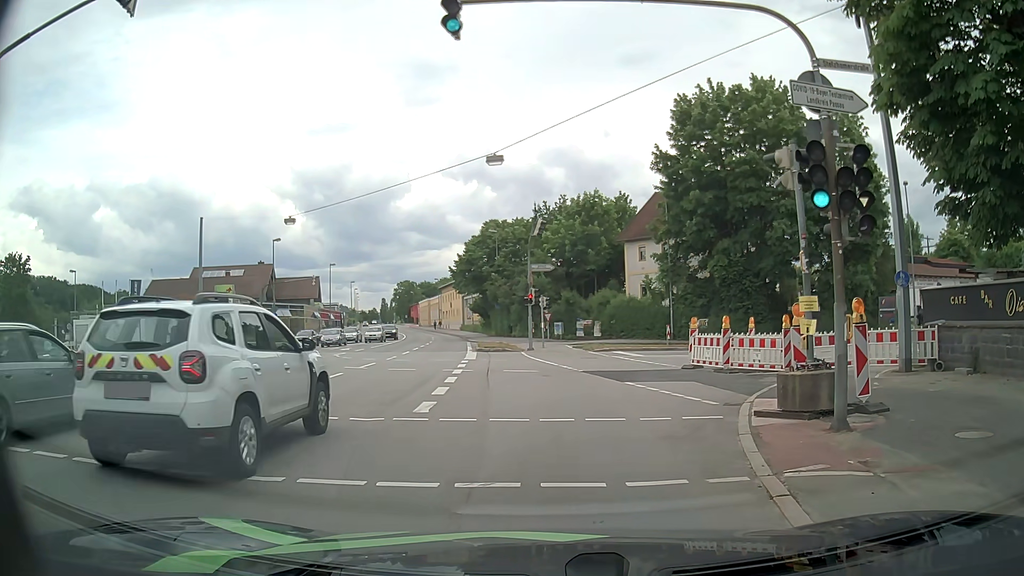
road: primary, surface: asphalt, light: Day
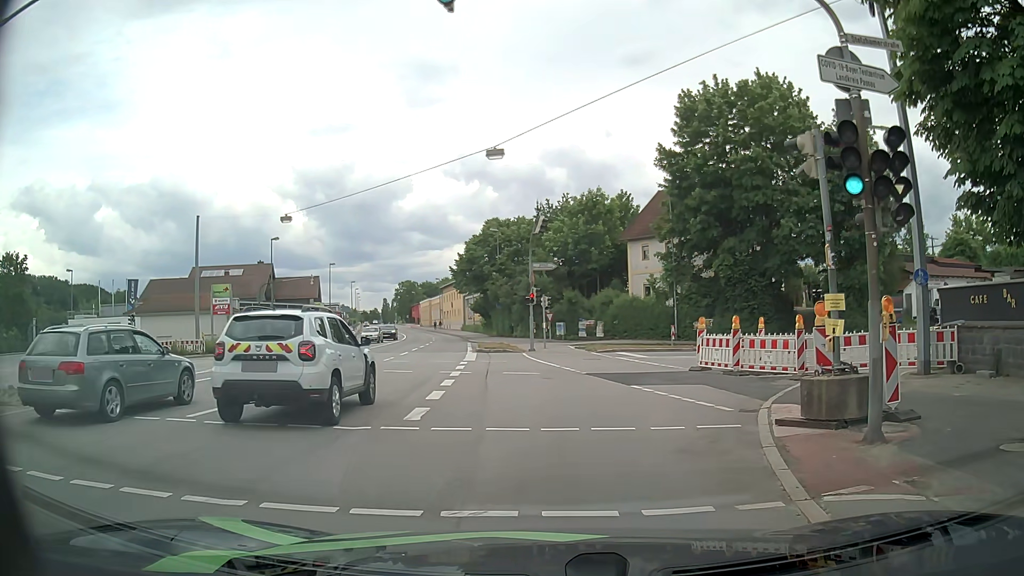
(0.0, +0.9) m; +1°
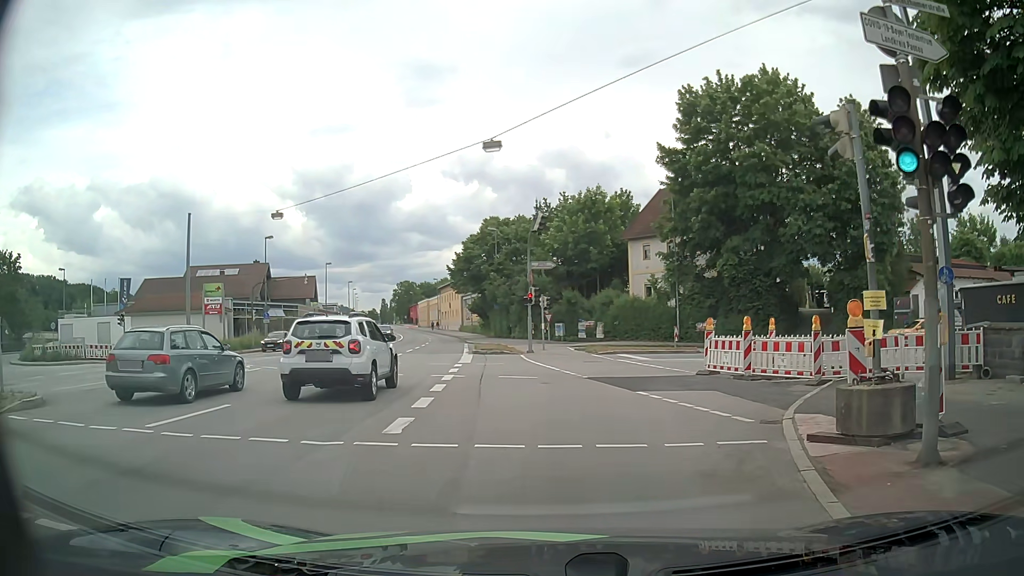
(0.0, +1.3) m; -2°
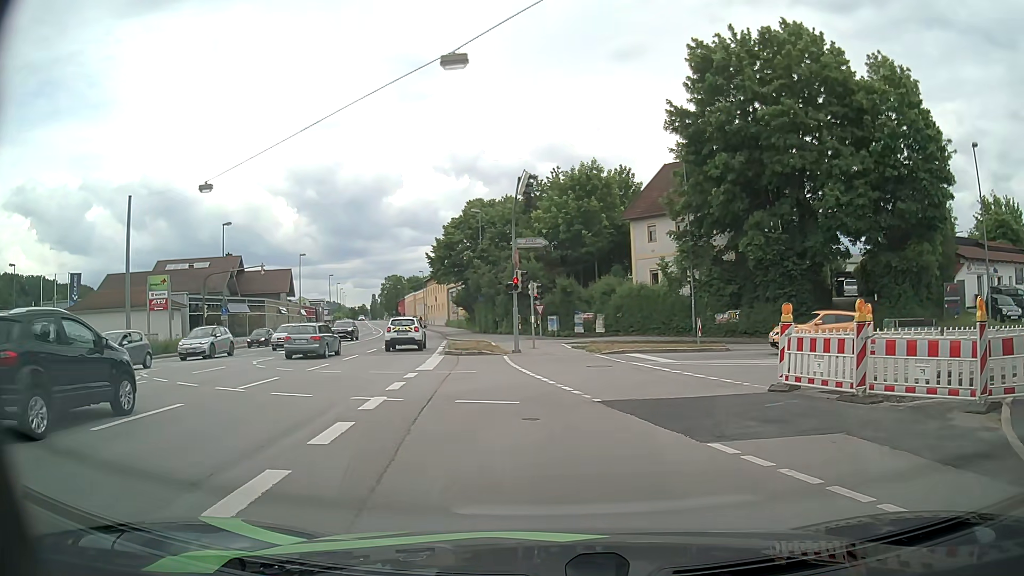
(+0.1, +7.3) m; +1°
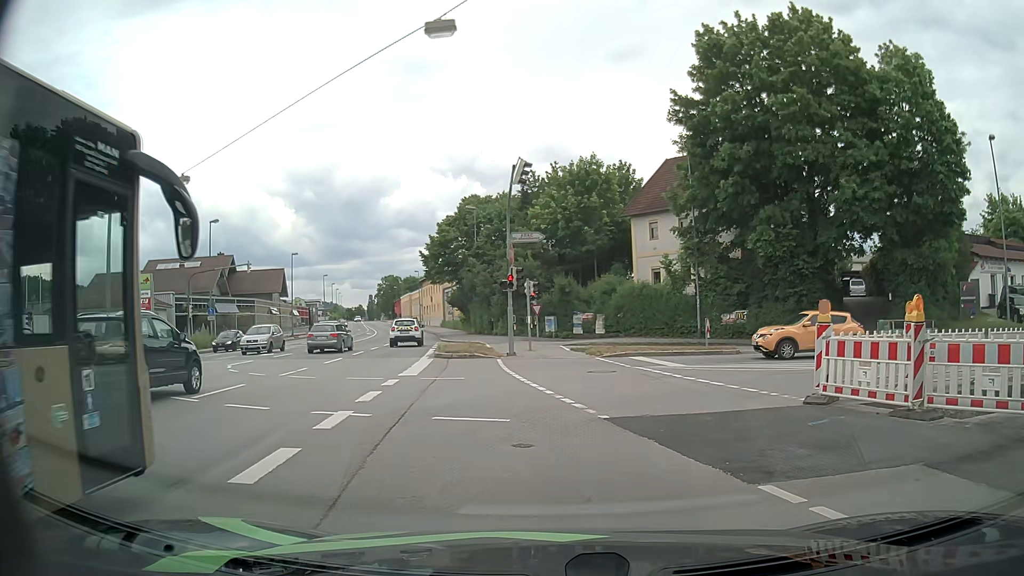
(0.0, +2.0) m; -1°
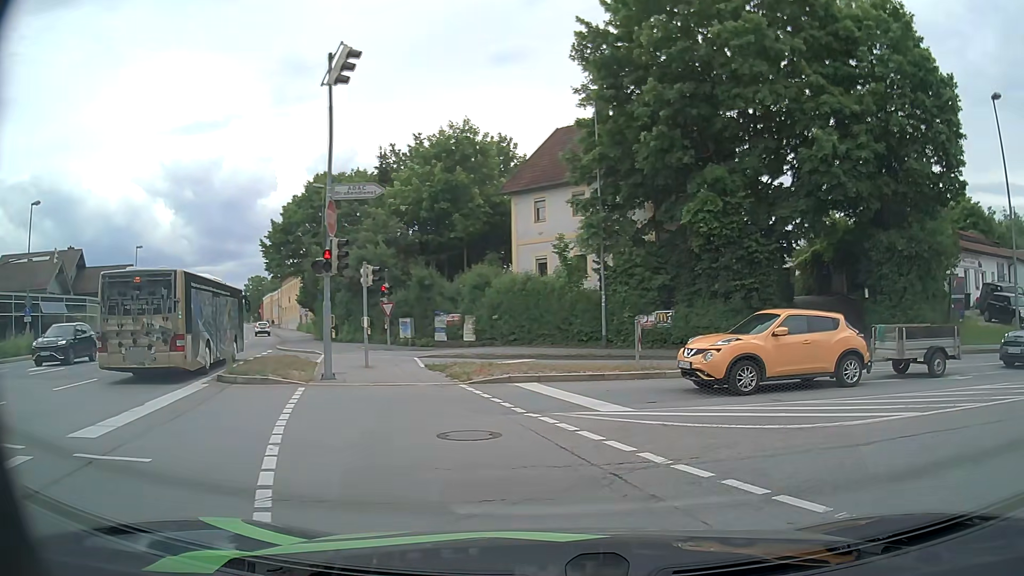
(+0.7, +9.6) m; +12°
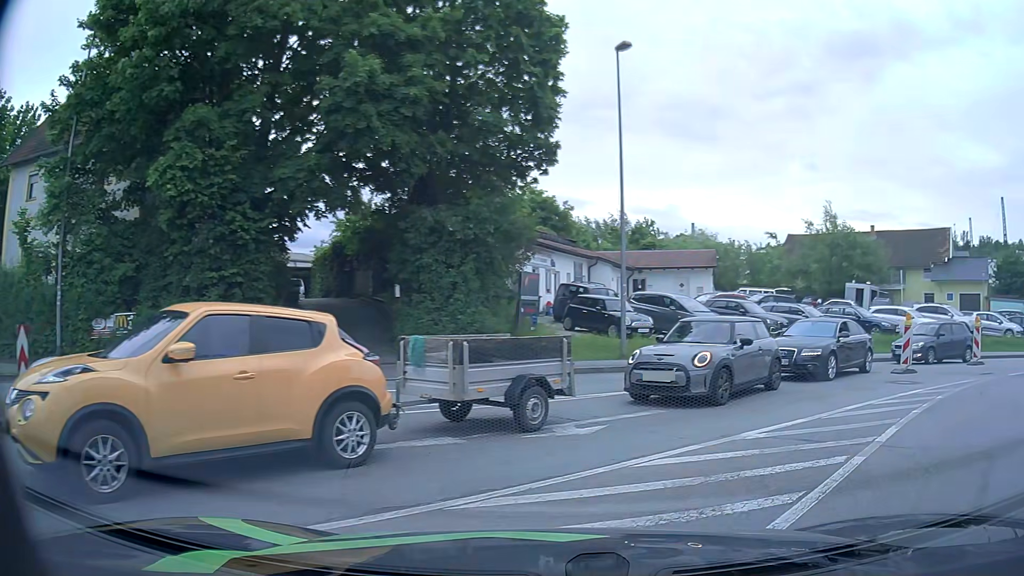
(+2.4, +7.0) m; +40°
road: tertiary
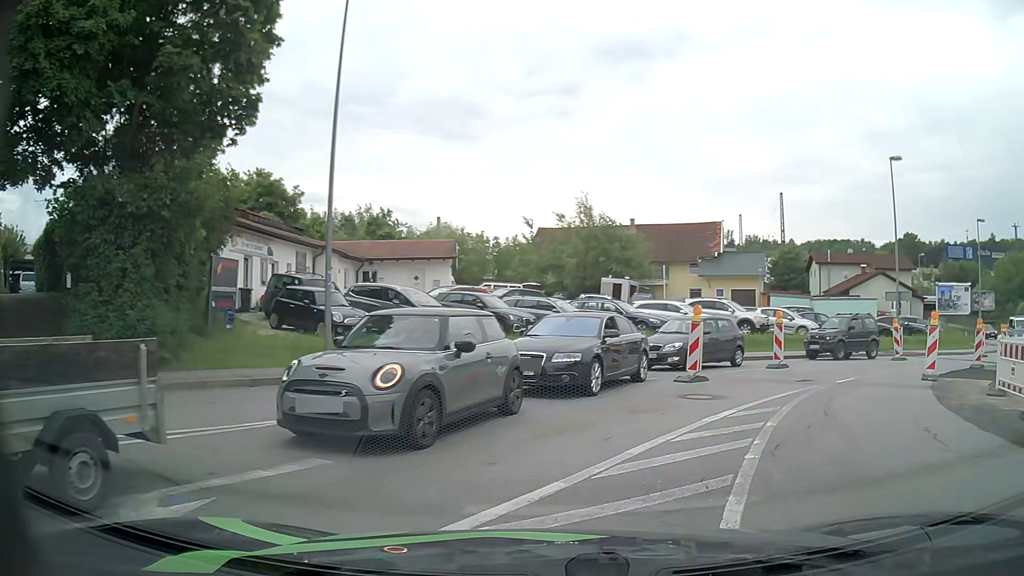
(+0.9, +4.1) m; +22°
